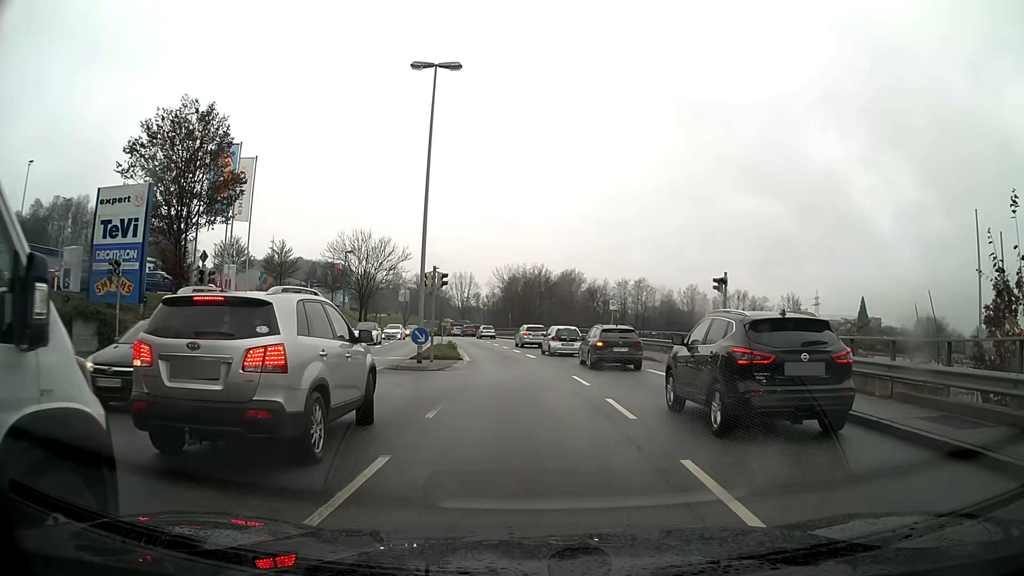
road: tertiary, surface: asphalt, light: Day
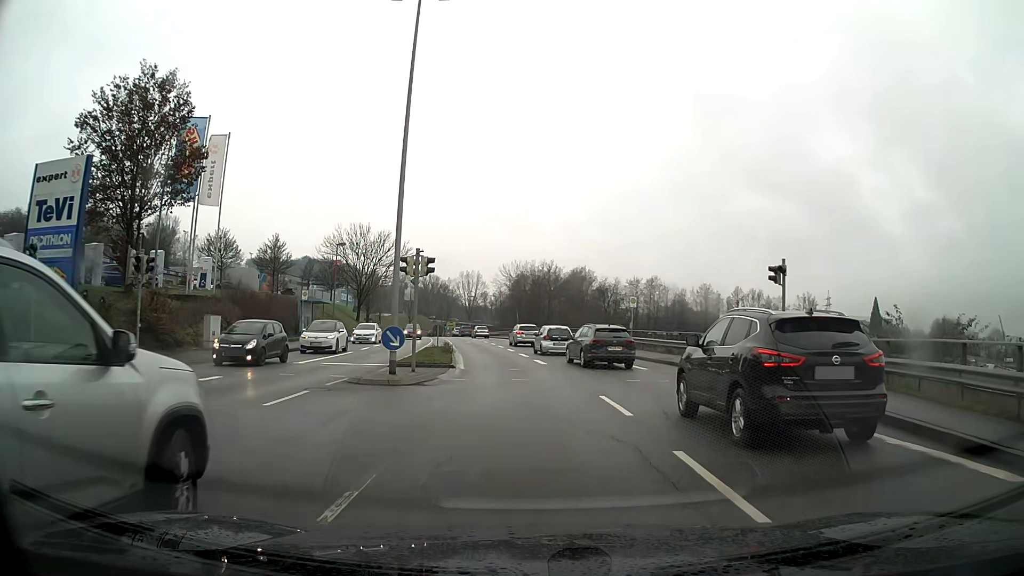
(0.0, +5.9) m; -1°
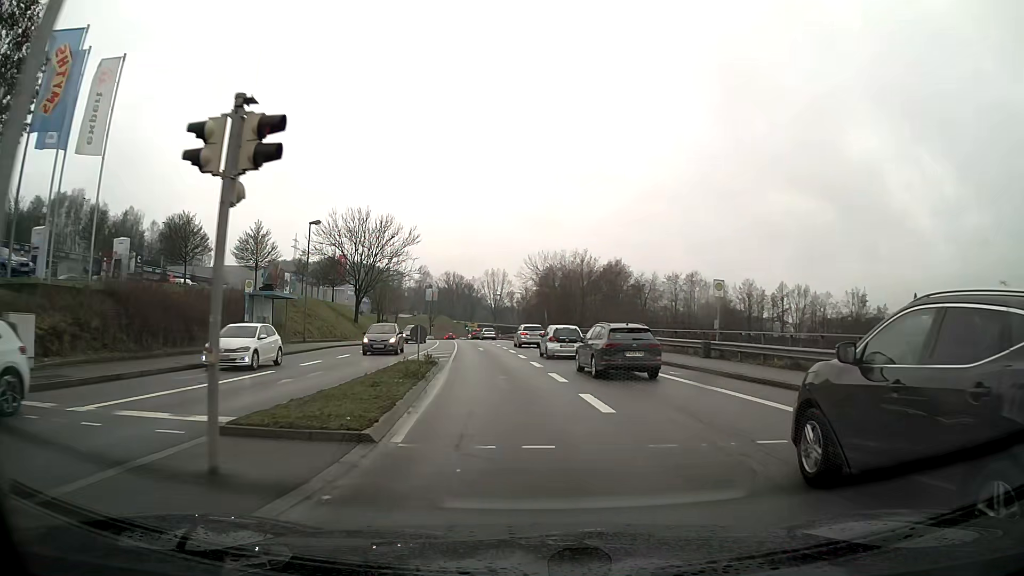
(-0.3, +14.2) m; -3°
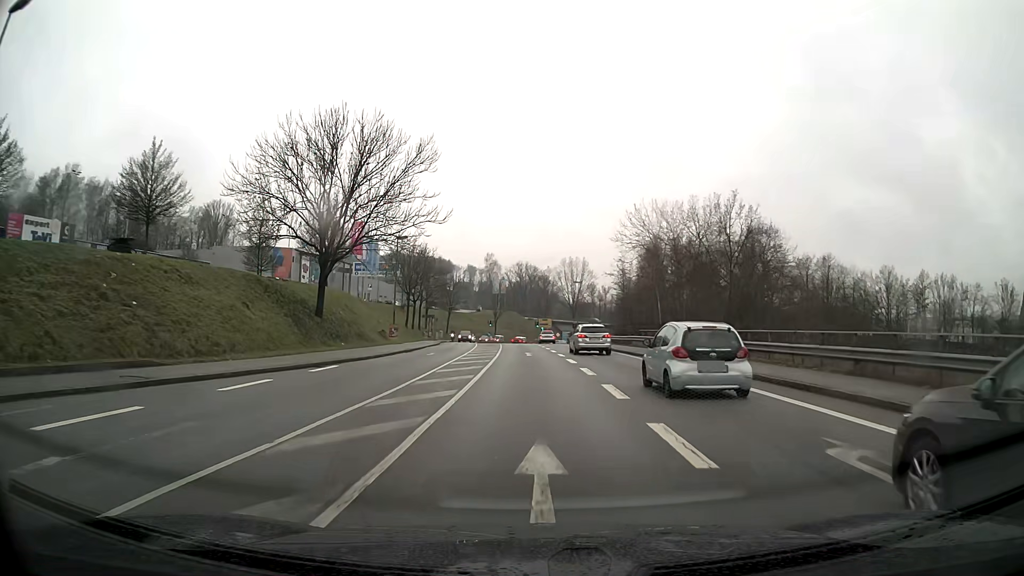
(-2.2, +34.9) m; -6°
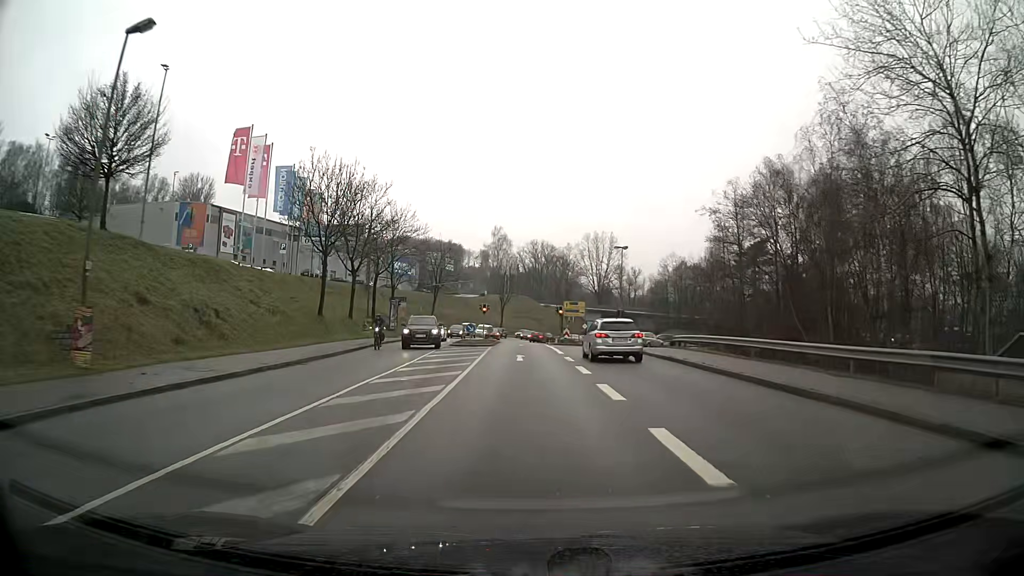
(-0.4, +36.8) m; -1°
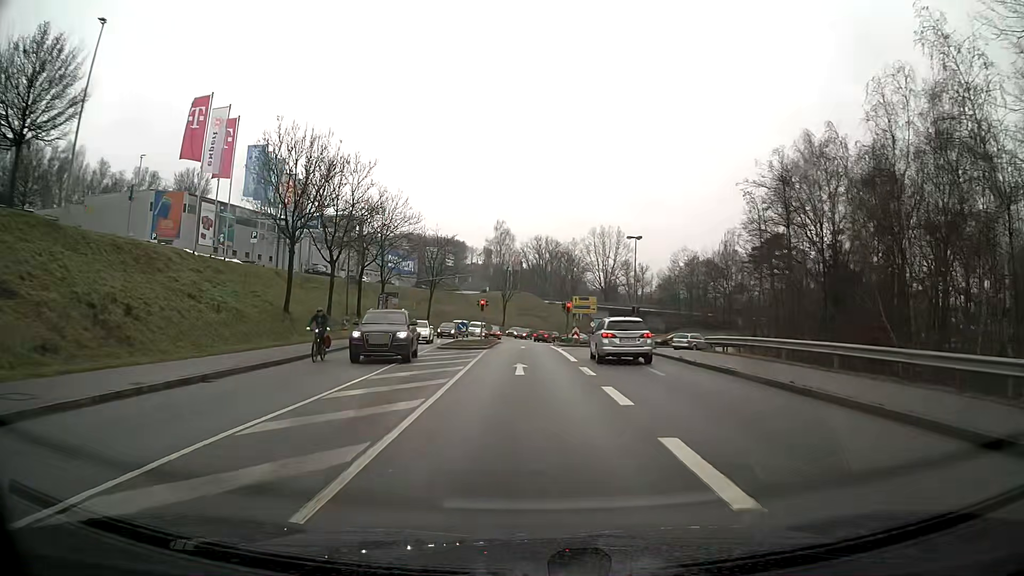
(0.0, +6.7) m; 0°
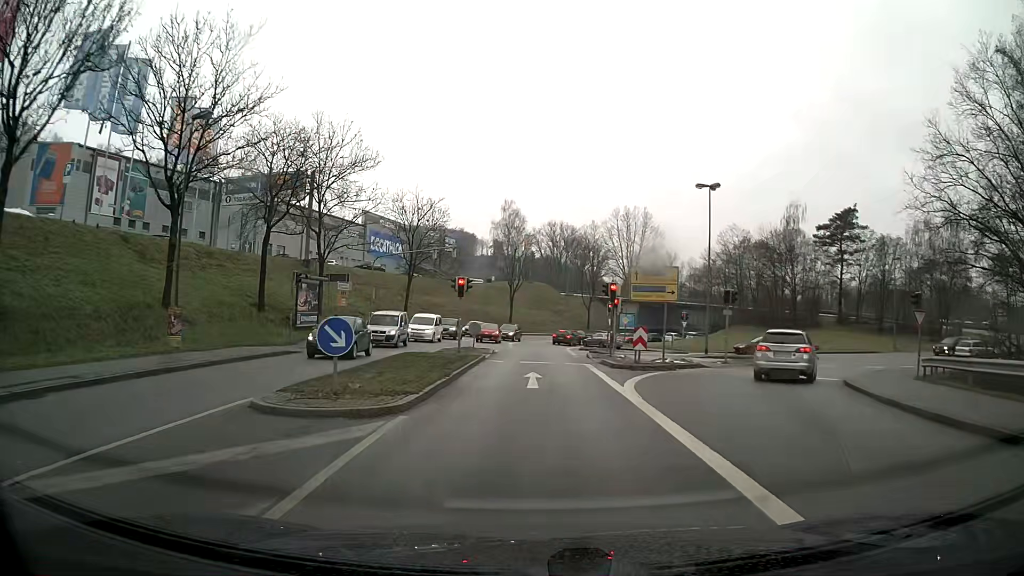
(-0.2, +22.9) m; -1°
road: primary_link
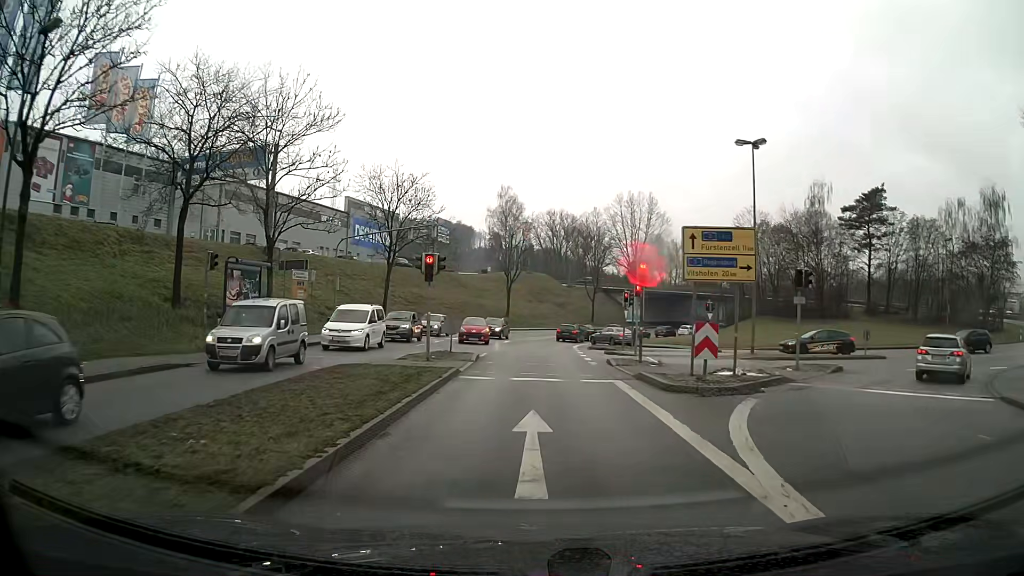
(0.0, +8.6) m; 0°
(0, +10) (0, +20) (0, +30) (+1, +40) (+2, +50) (+4, +60) (+8, +69) (+12, +78) (+18, +86) (+24, +94) m
